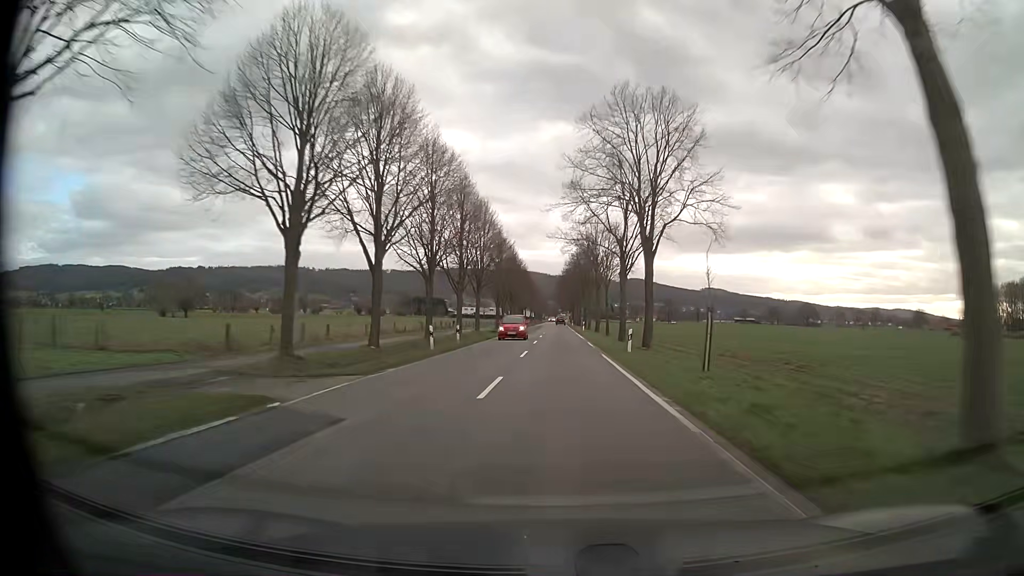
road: tertiary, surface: asphalt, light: Day
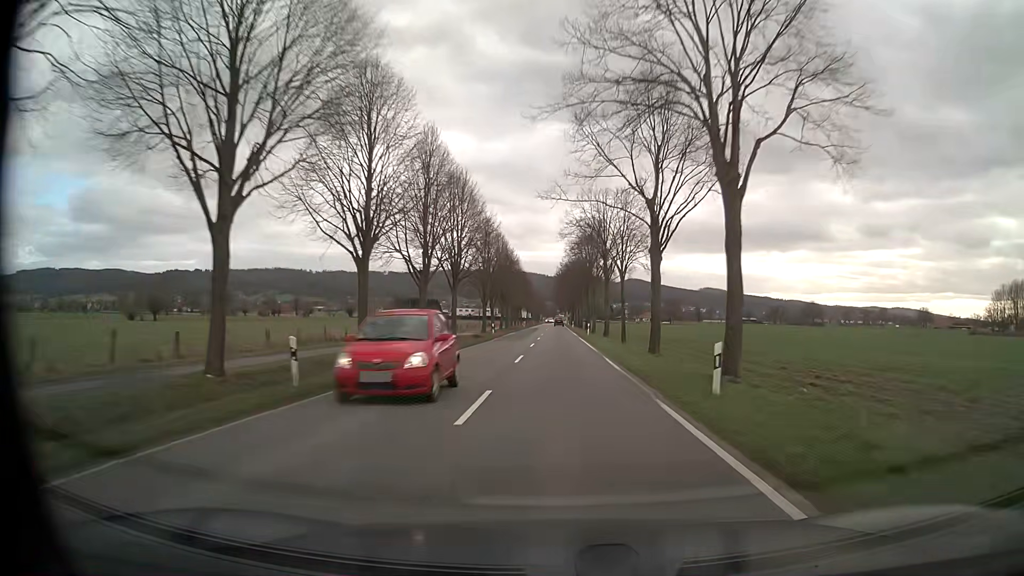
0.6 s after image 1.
(0.0, +14.4) m; 0°
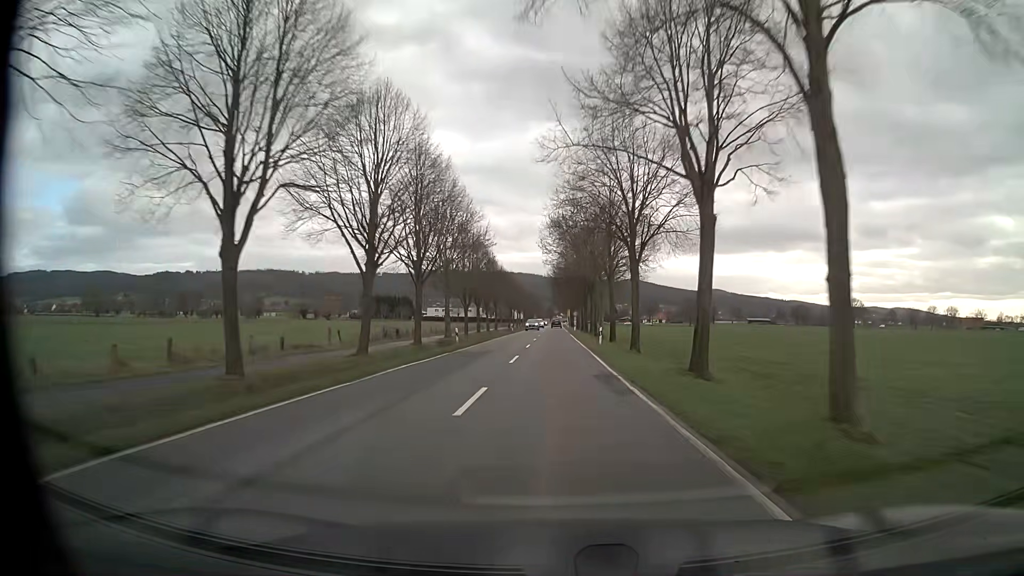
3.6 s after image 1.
(+0.1, +71.6) m; 0°
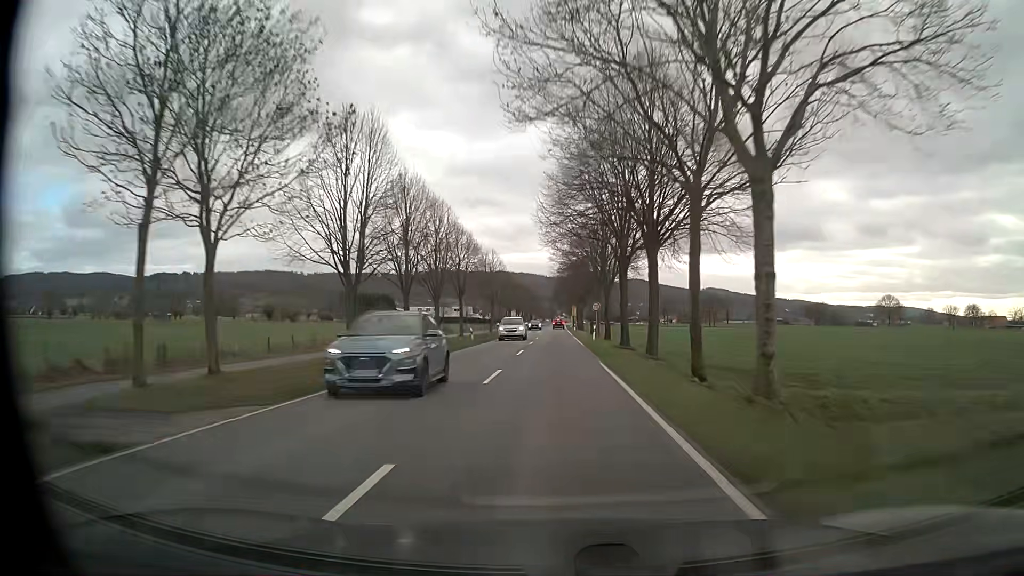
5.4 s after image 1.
(0.0, +43.3) m; 0°
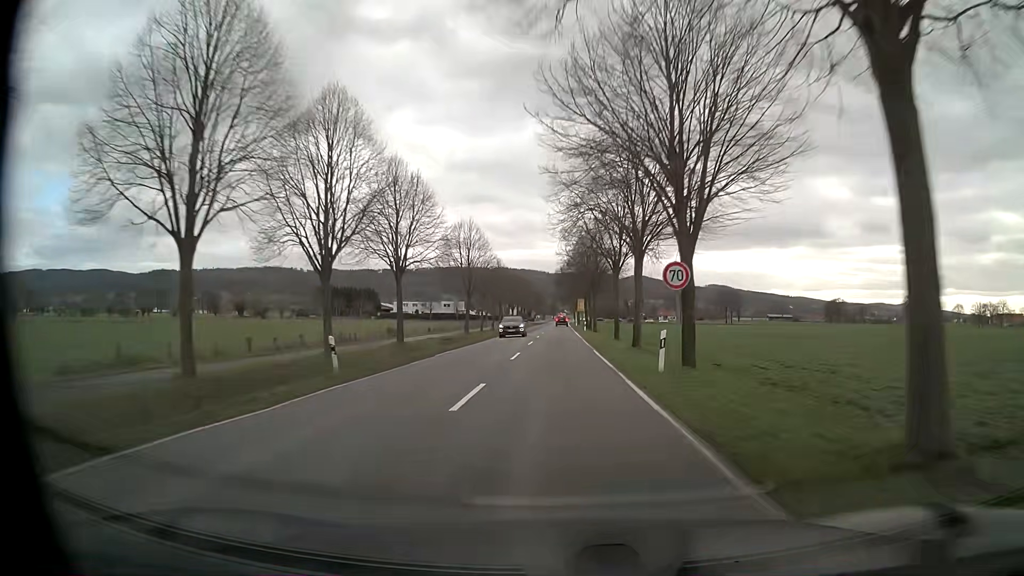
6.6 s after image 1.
(0.0, +28.8) m; -1°
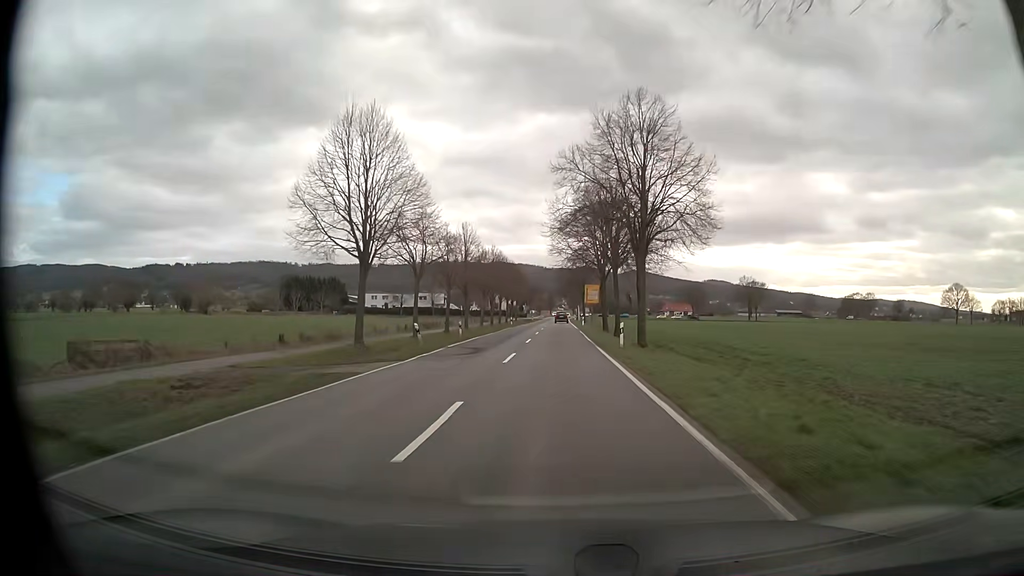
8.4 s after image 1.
(+0.3, +39.0) m; 0°
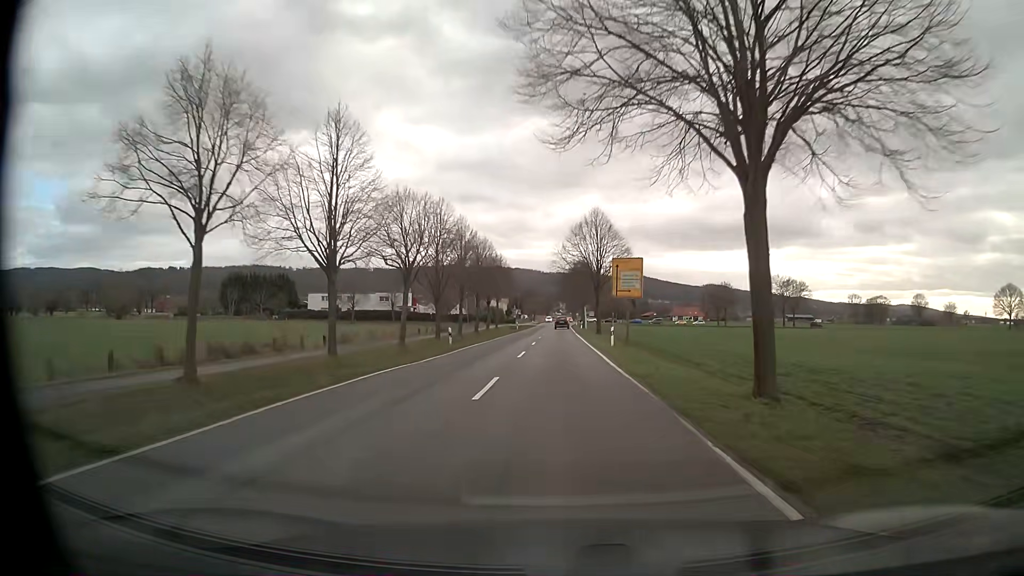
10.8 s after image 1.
(+0.4, +42.8) m; 0°
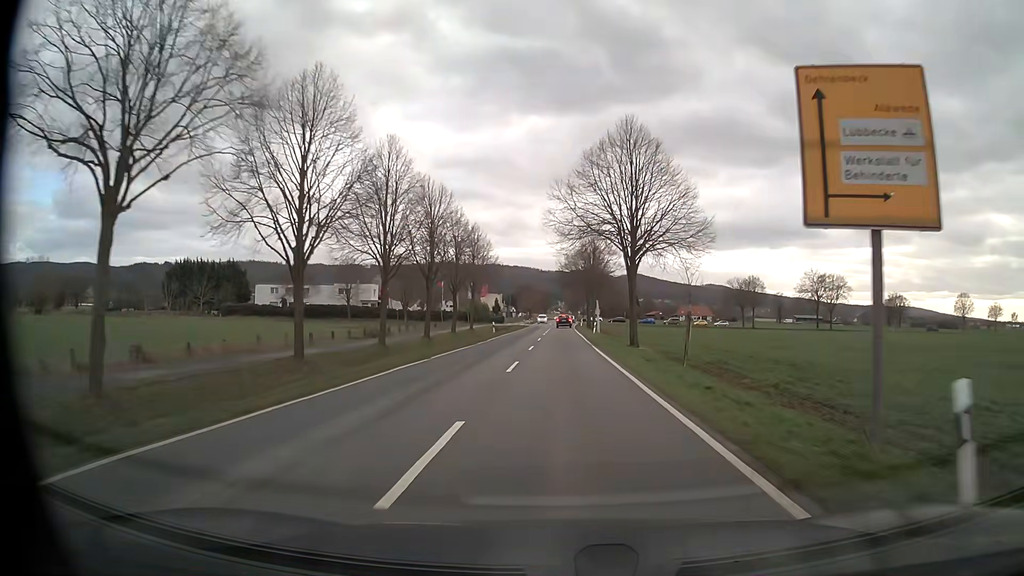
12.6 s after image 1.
(0.0, +30.4) m; 0°
(0, +10) (0, +20) (0, +30) (0, +40) (0, +50) (+1, +60) (+1, +70) (+1, +80) (+1, +90) (+1, +100) m
